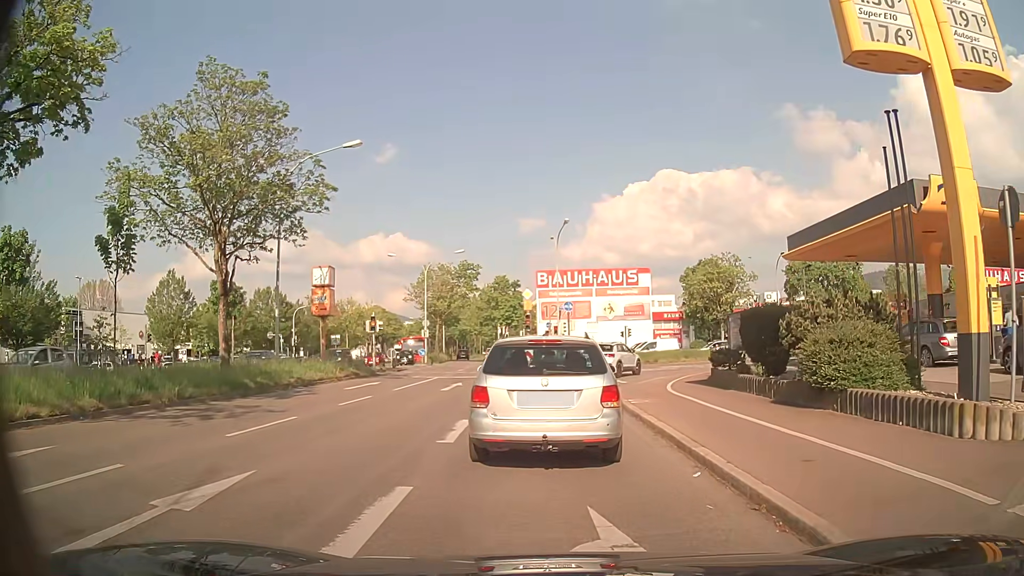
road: primary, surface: asphalt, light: Day
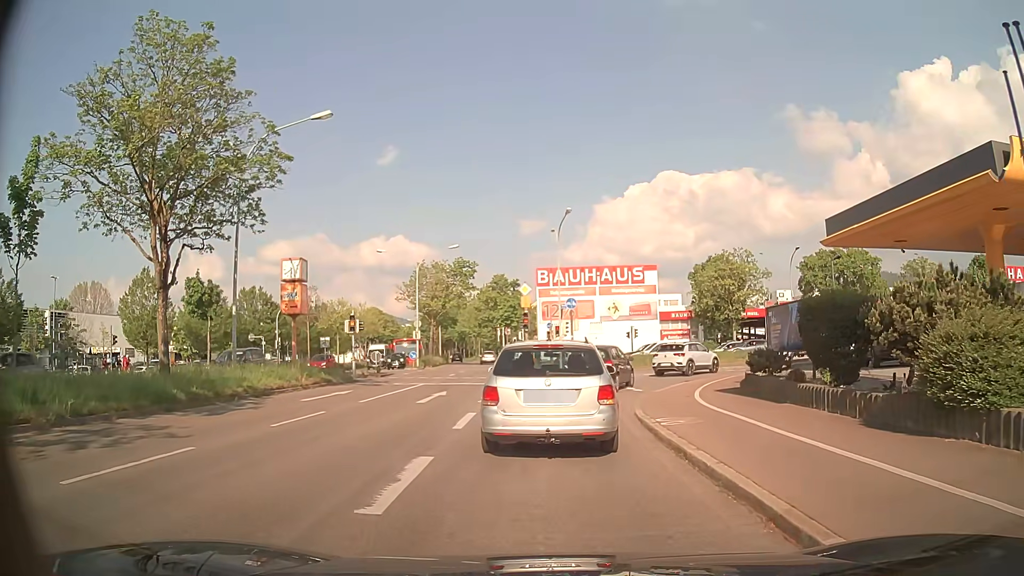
(0.0, +4.0) m; 0°
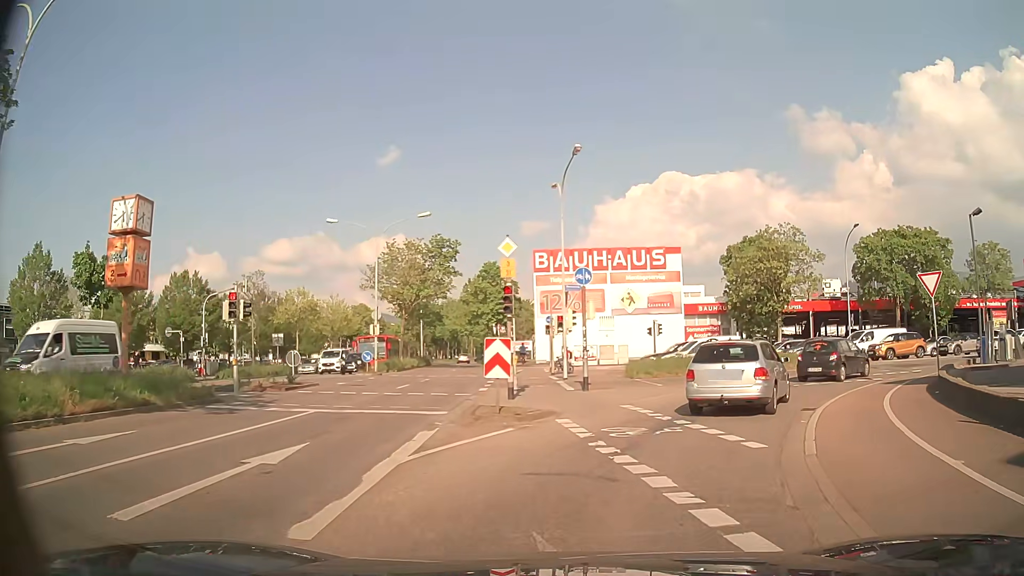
(+0.1, +13.2) m; 0°
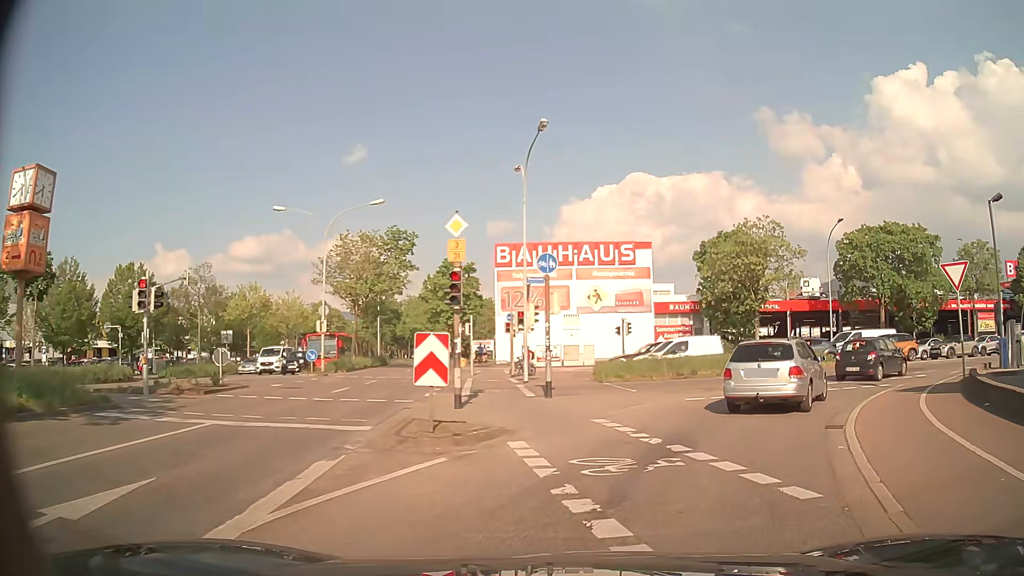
(+0.1, +3.2) m; +4°
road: secondary_link
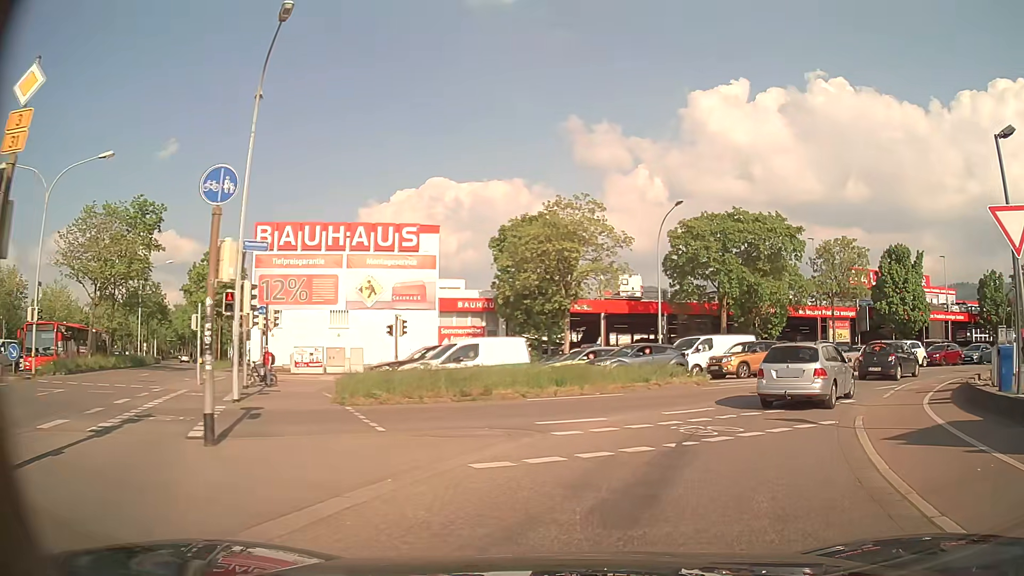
(+1.2, +9.3) m; +17°
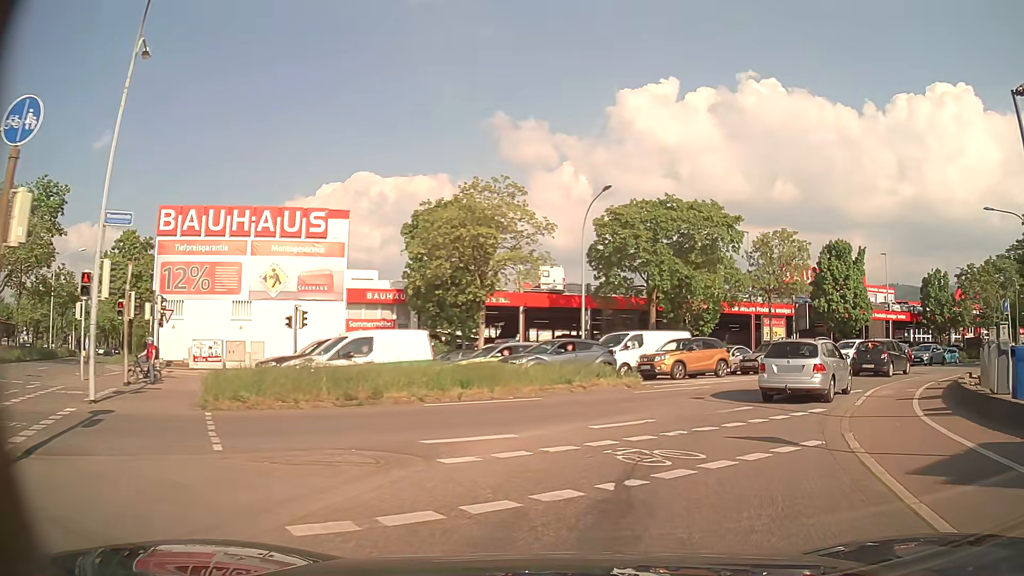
(+0.2, +3.1) m; +7°
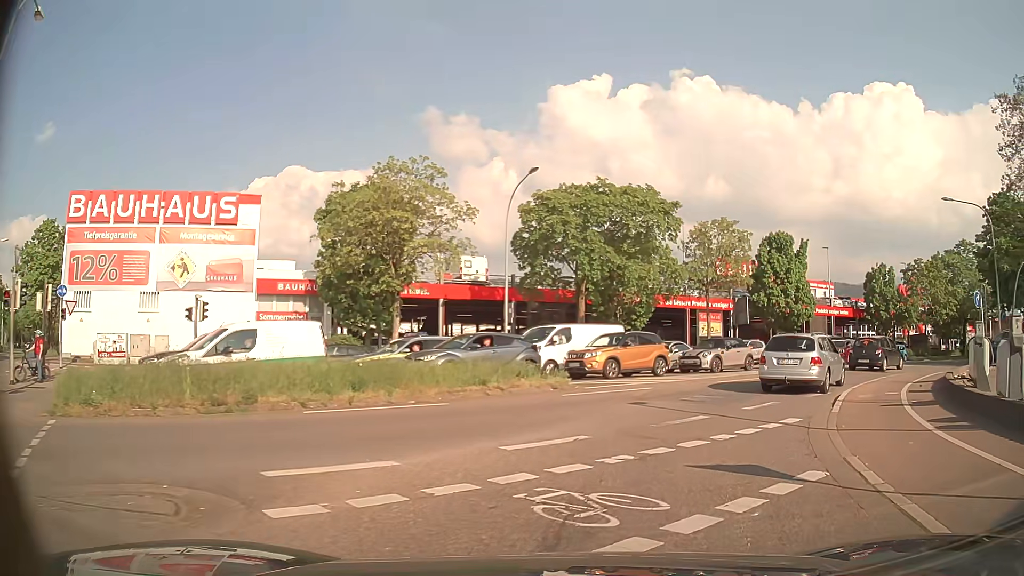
(+0.2, +2.7) m; +7°
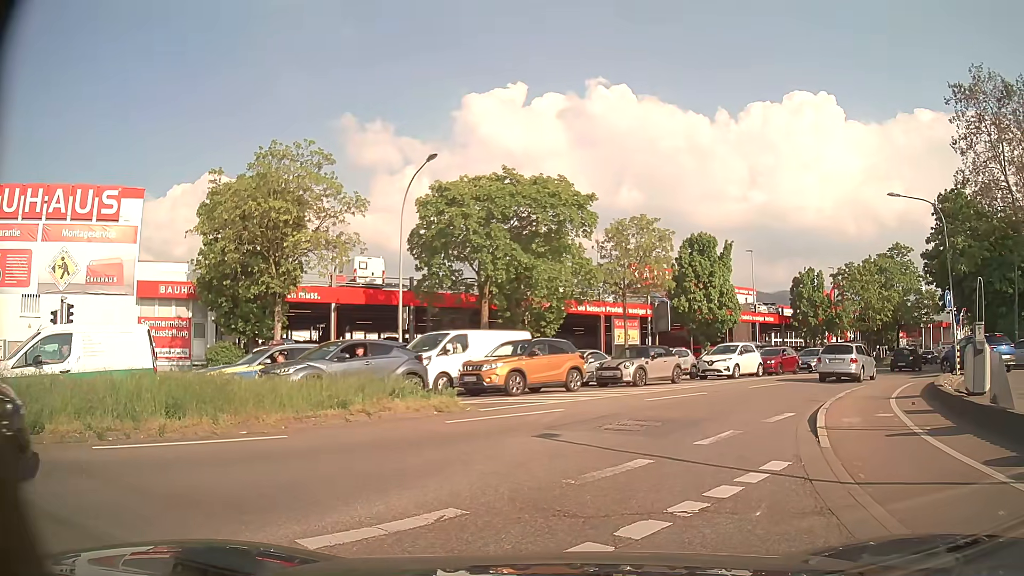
(+0.3, +3.4) m; +8°
(+1, +10) (+5, +19) (+11, +27) (+18, +35) (+24, +42) (+30, +50) (+37, +57) (+44, +65) (+51, +71) (+59, +78) m
